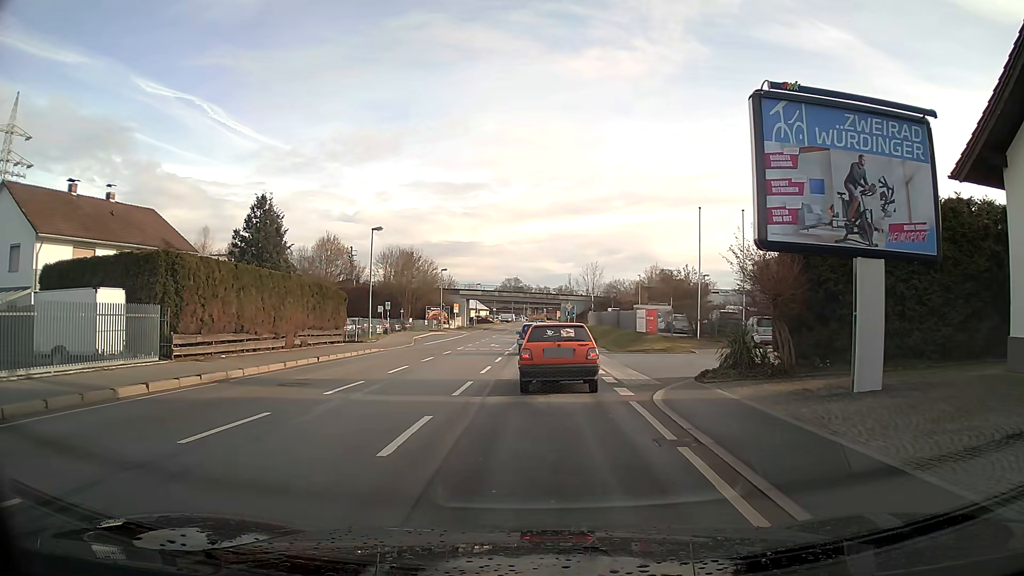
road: primary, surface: asphalt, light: Day
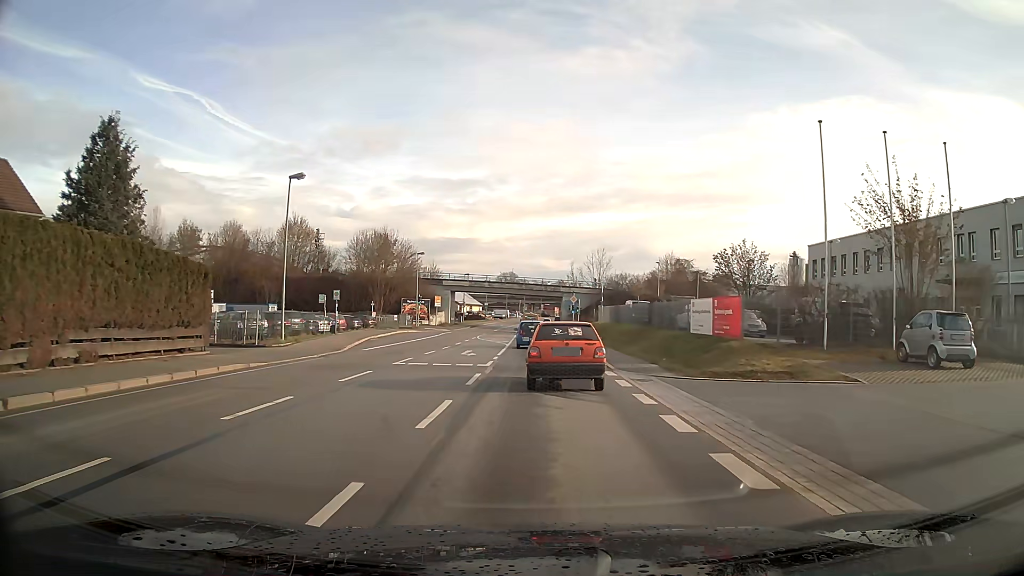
(0.0, +16.7) m; +1°
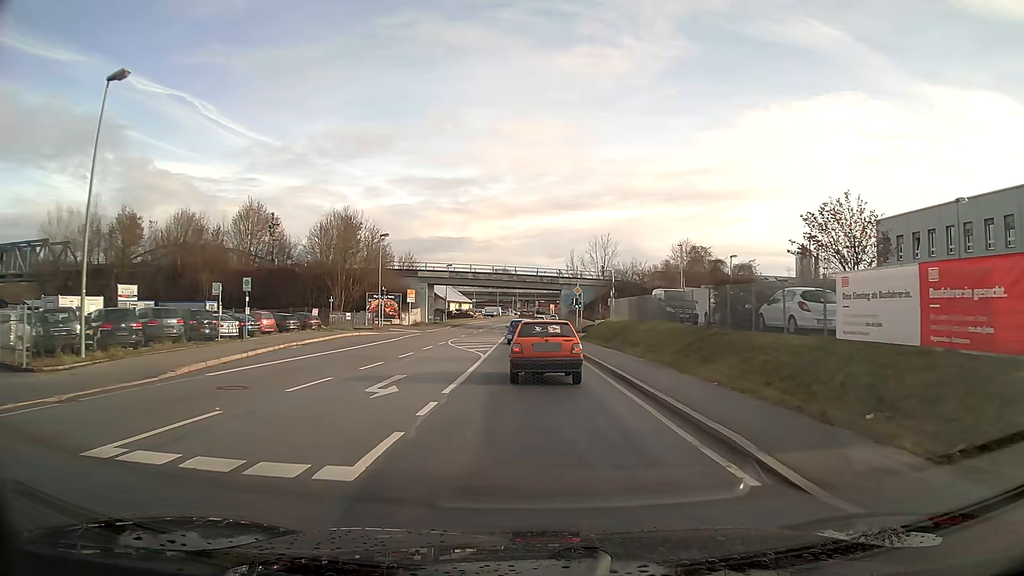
(+0.1, +15.2) m; 0°
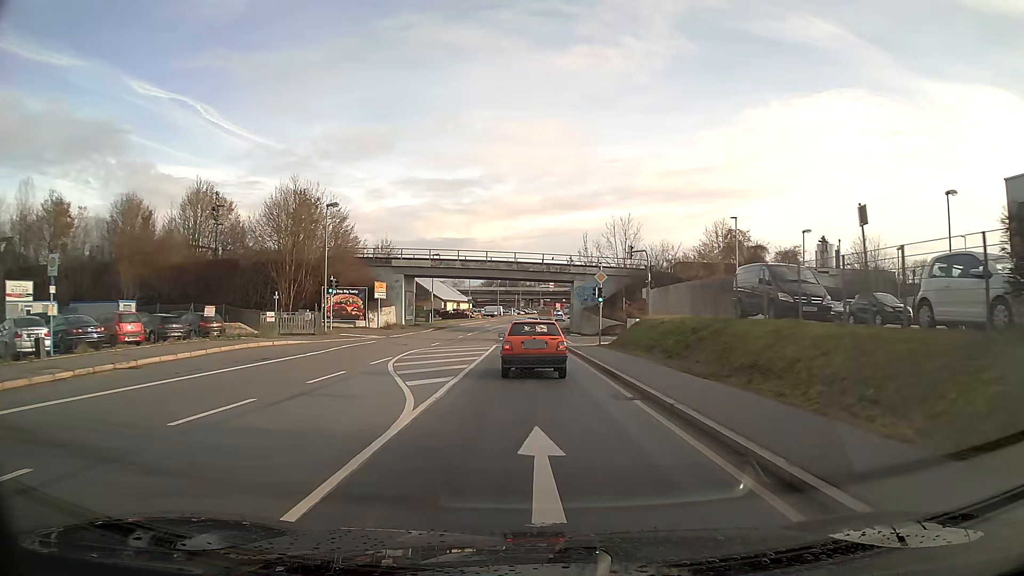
(-0.1, +16.4) m; -1°
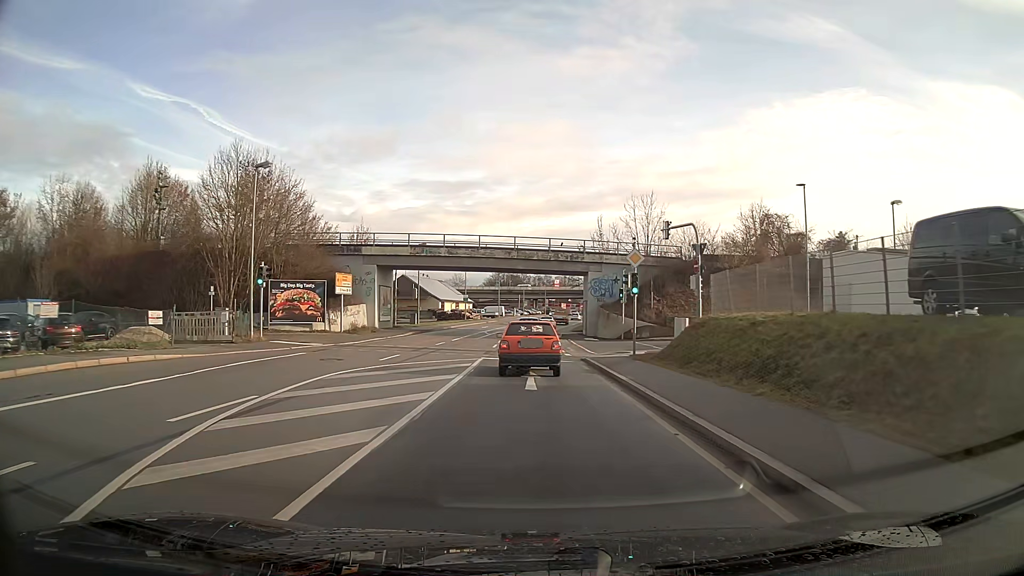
(0.0, +12.1) m; 0°
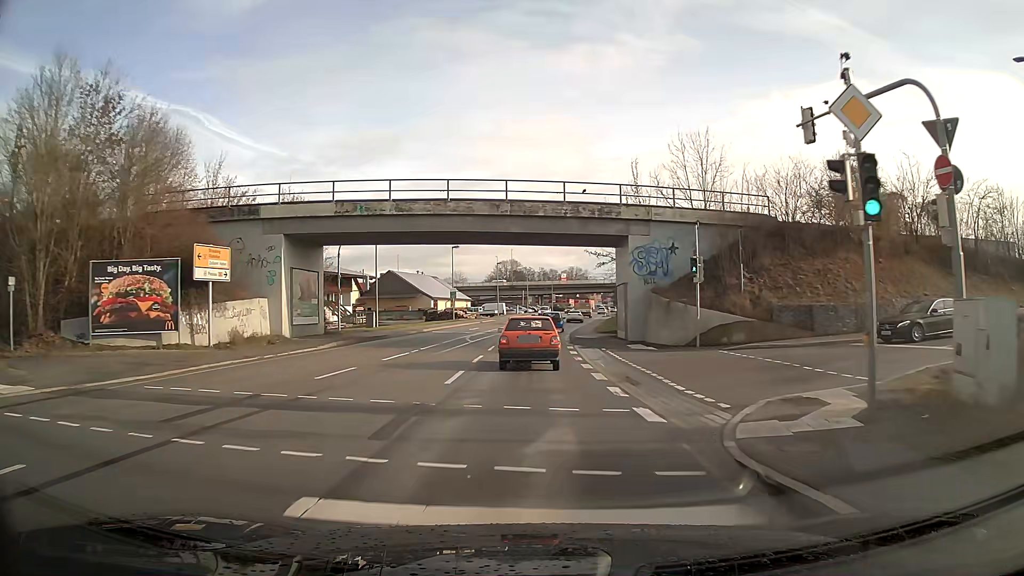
(-0.1, +19.4) m; 0°
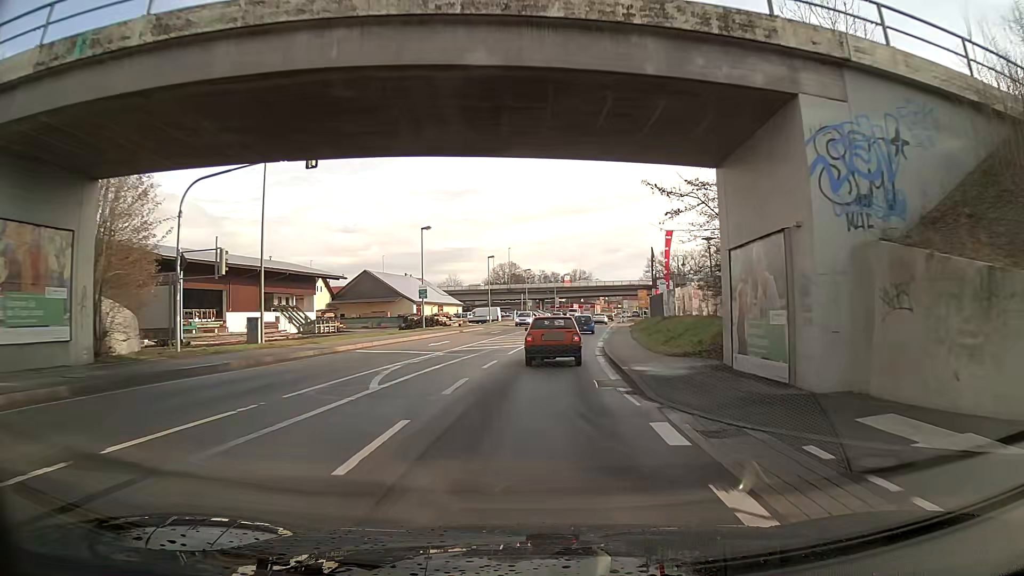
(0.0, +20.2) m; 0°
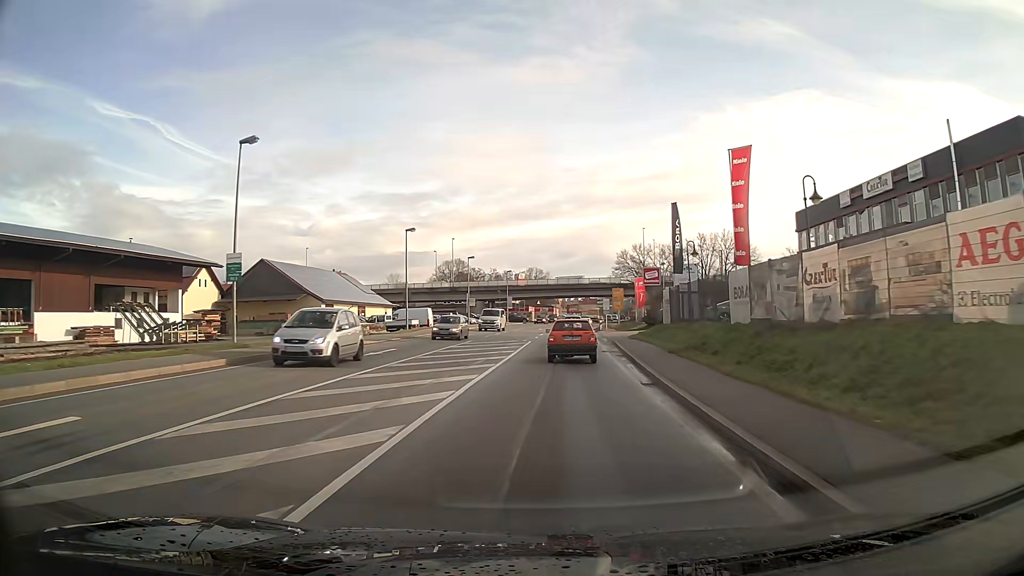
(+0.9, +28.0) m; +4°
(0, +10) (0, +20) (+1, +30) (+1, +40) (+2, +50) (+3, +60) (+4, +70) (+5, +80) (+6, +90) (+7, +100) m
